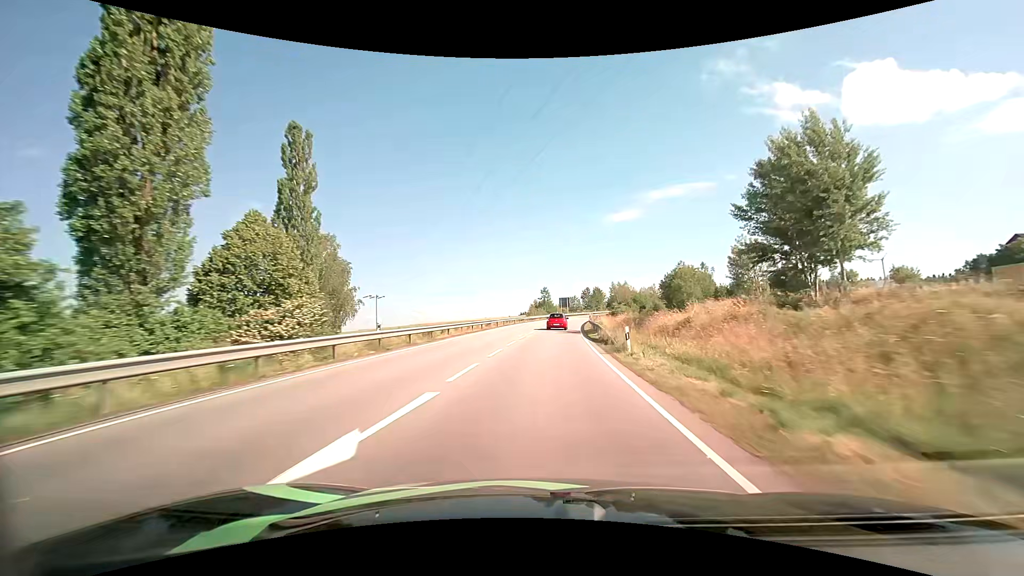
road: primary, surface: asphalt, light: Day
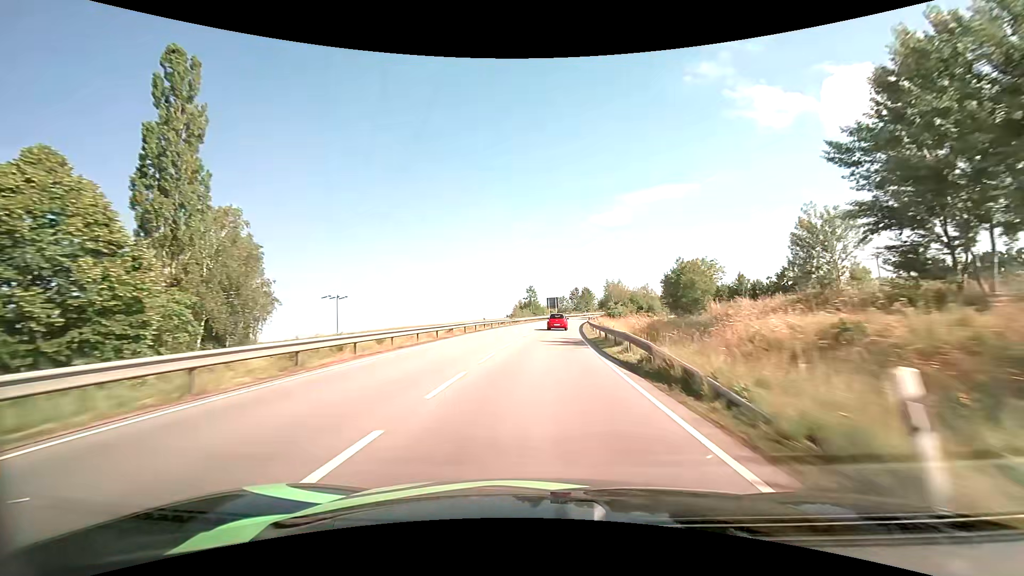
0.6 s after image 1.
(+0.2, +14.1) m; +2°
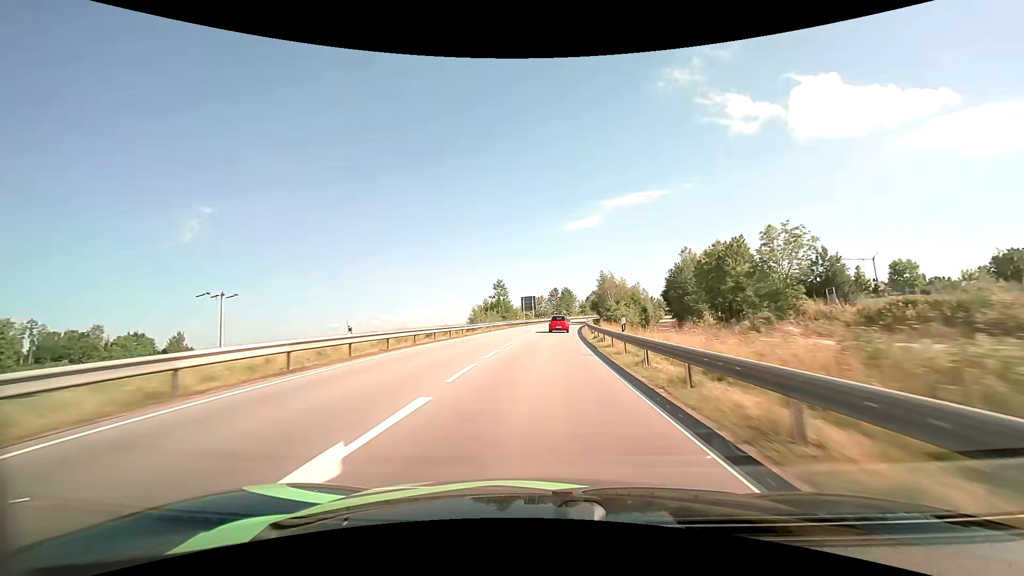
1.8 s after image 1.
(+0.7, +28.0) m; +3°
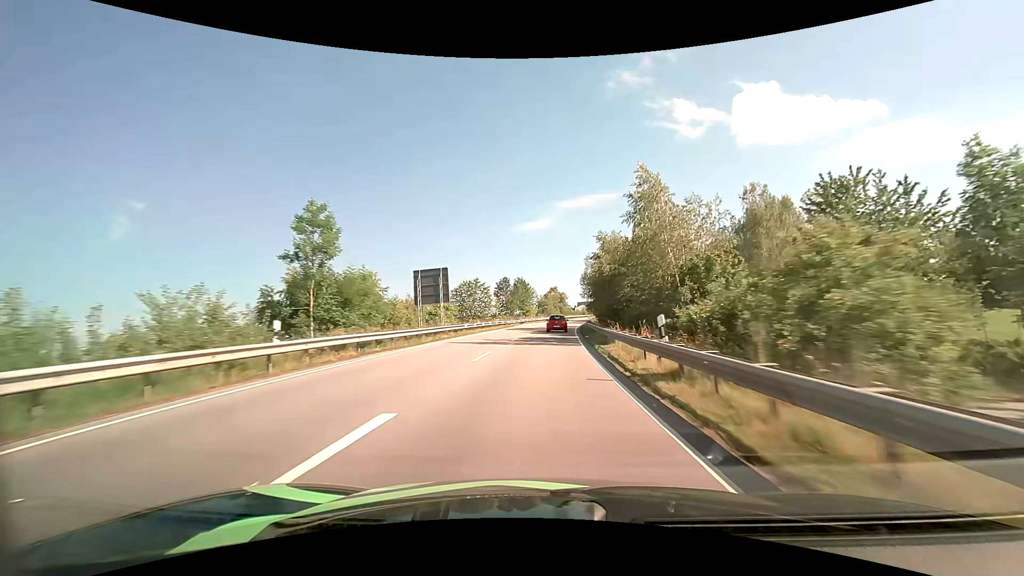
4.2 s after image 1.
(+2.7, +55.6) m; +6°
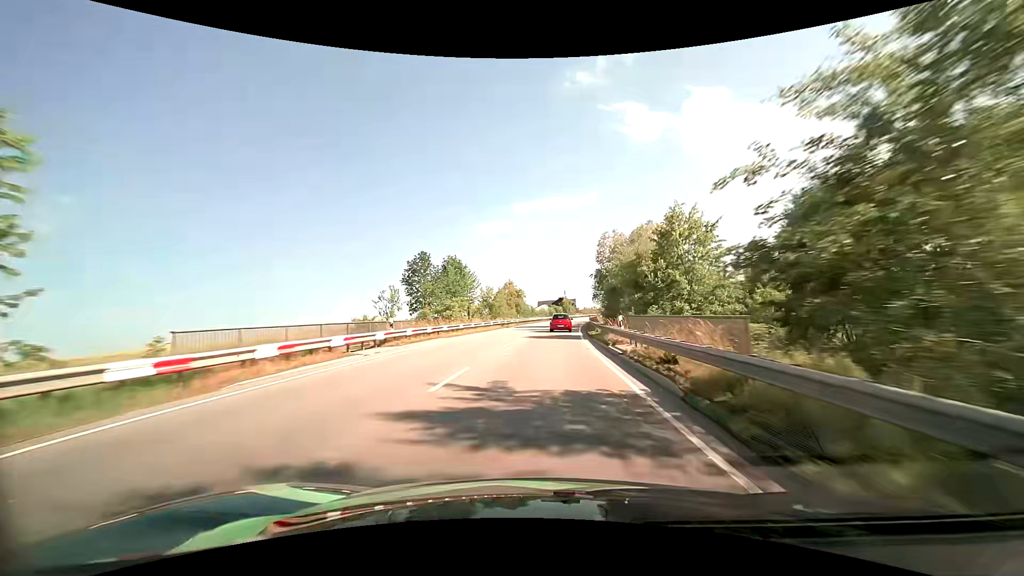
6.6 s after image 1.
(+2.0, +54.7) m; +5°
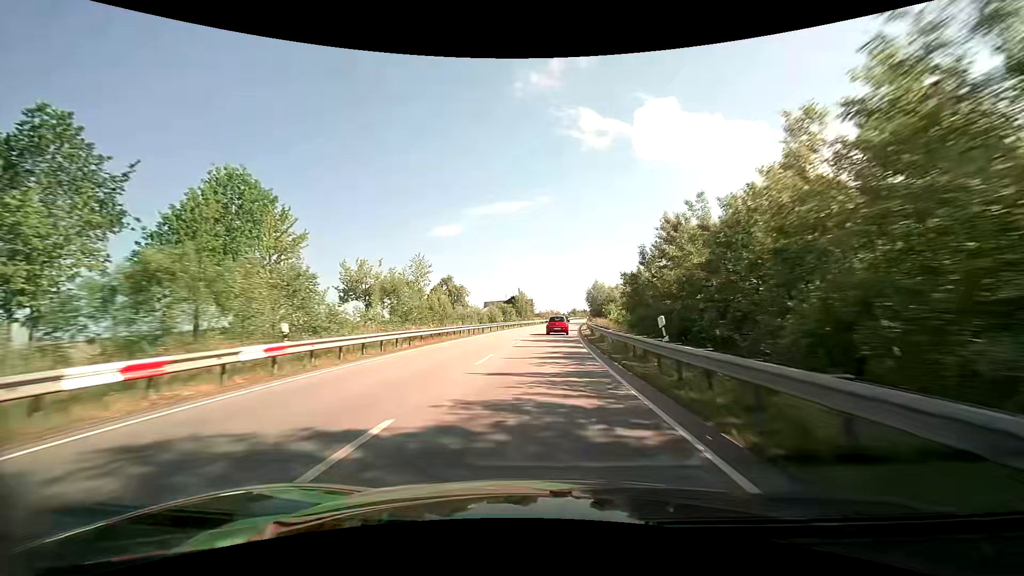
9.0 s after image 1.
(+2.6, +53.1) m; +5°
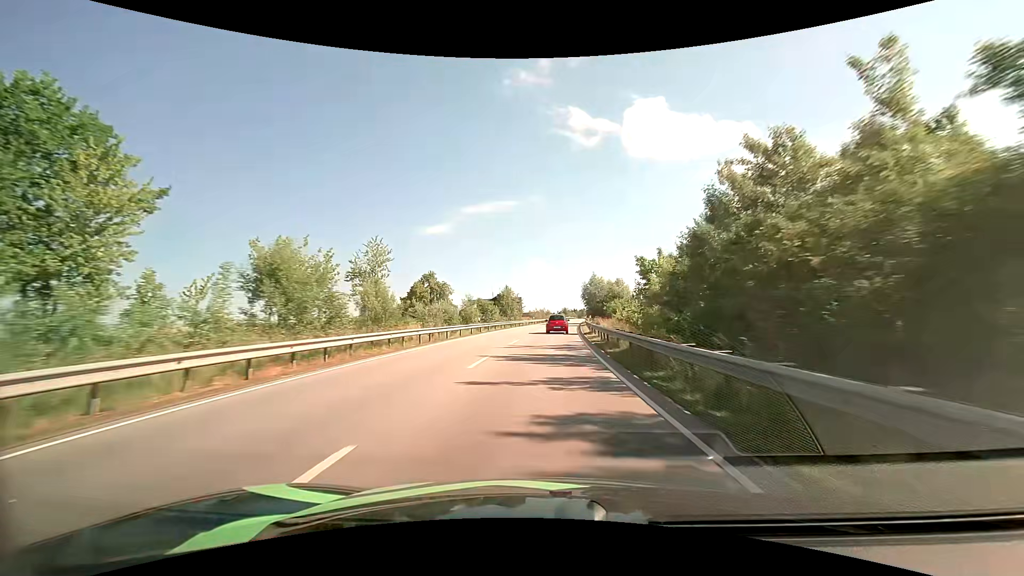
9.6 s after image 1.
(+0.2, +13.1) m; +1°
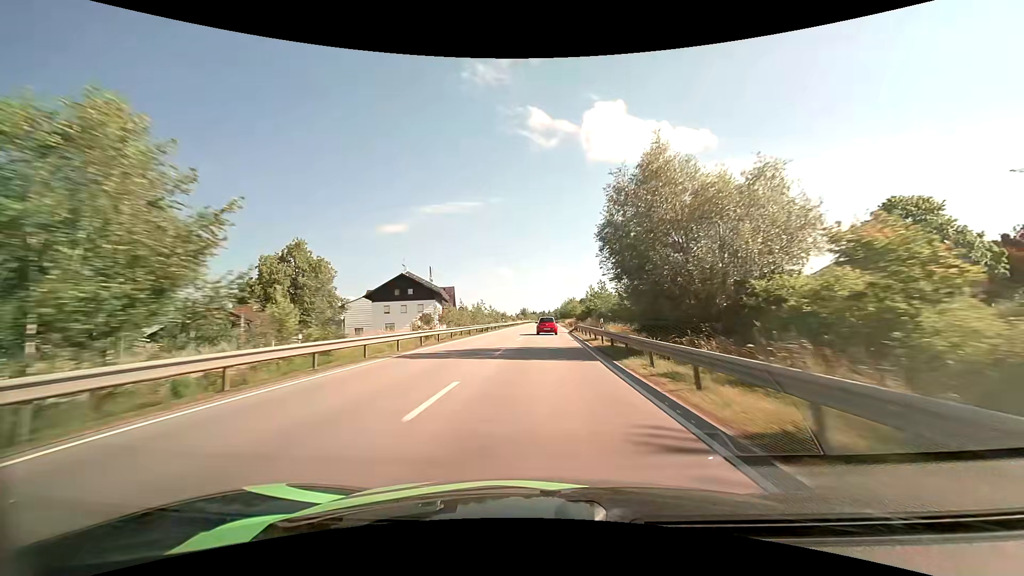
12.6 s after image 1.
(+3.0, +65.2) m; +5°
(0, +10) (0, +20) (0, +30) (0, +40) (+1, +50) (+1, +60) (+1, +70) (+1, +80) (+2, +90) (+2, +100) m
